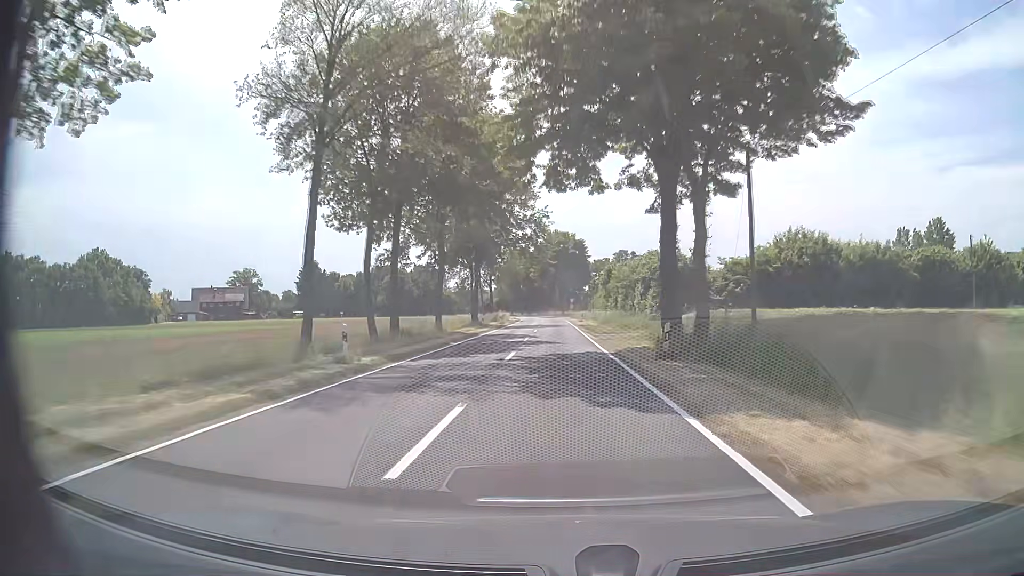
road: tertiary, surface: asphalt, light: Day
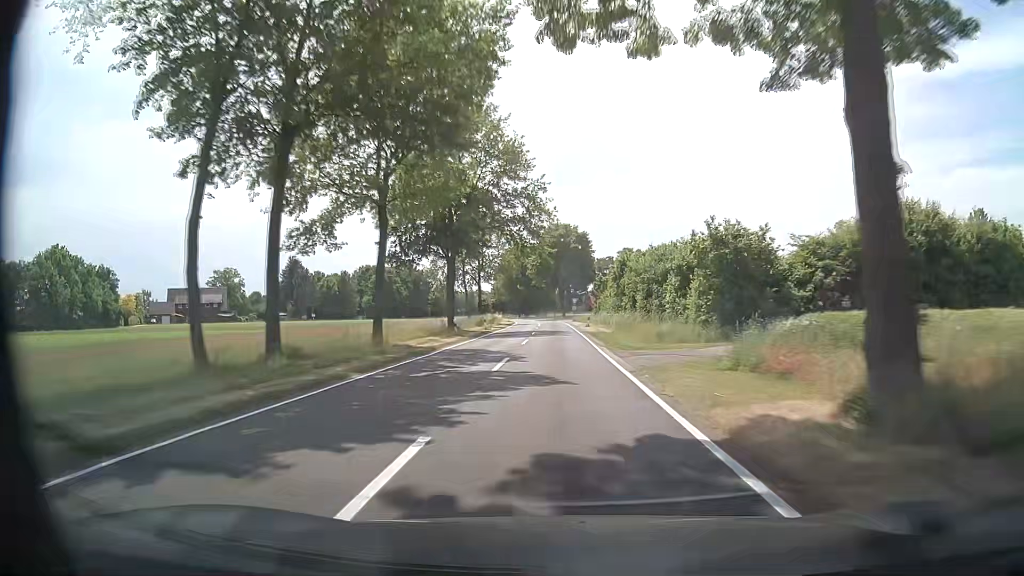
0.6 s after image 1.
(0.0, +14.4) m; 0°
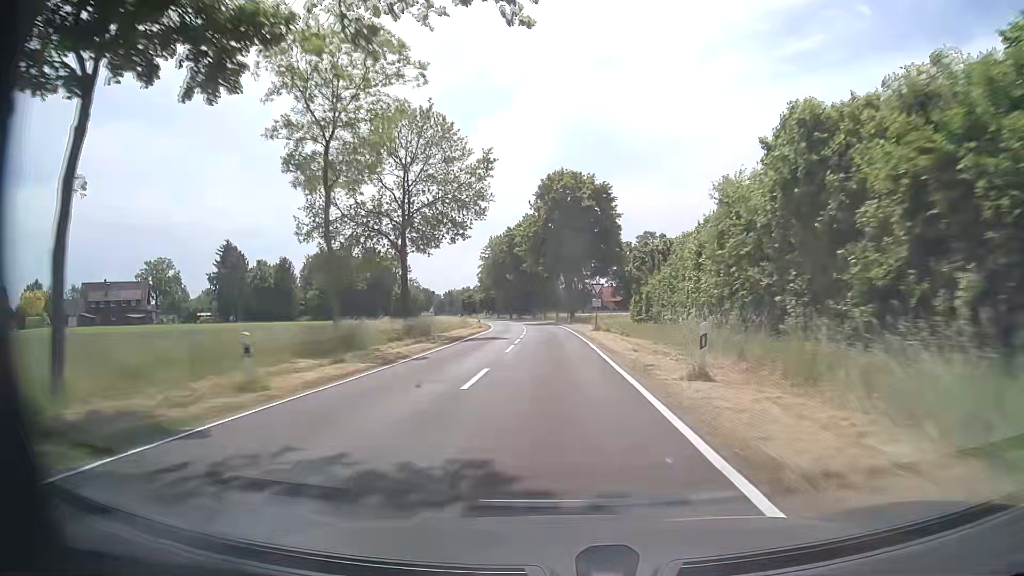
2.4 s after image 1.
(+0.3, +42.5) m; 0°
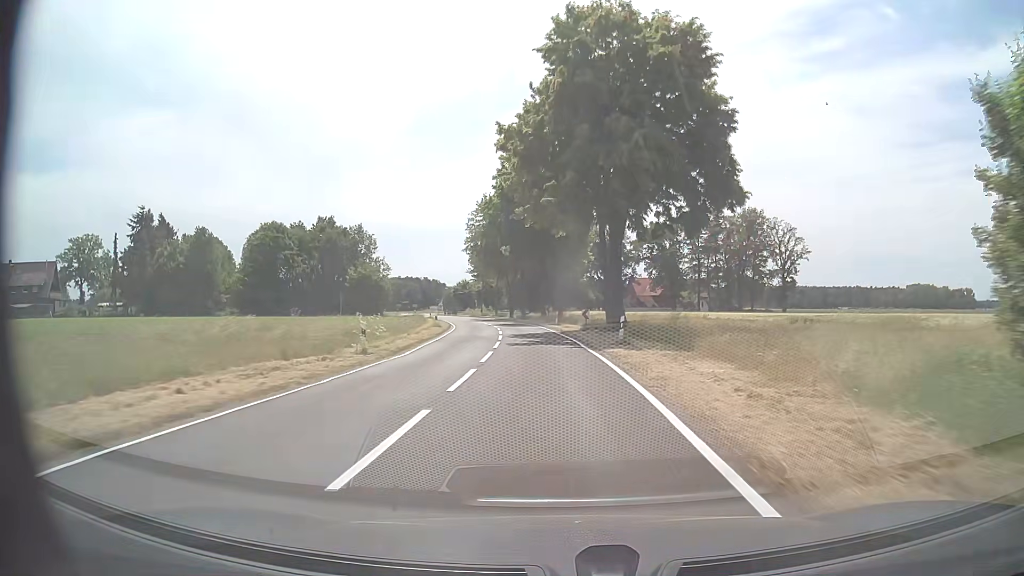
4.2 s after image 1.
(-0.4, +40.2) m; -1°
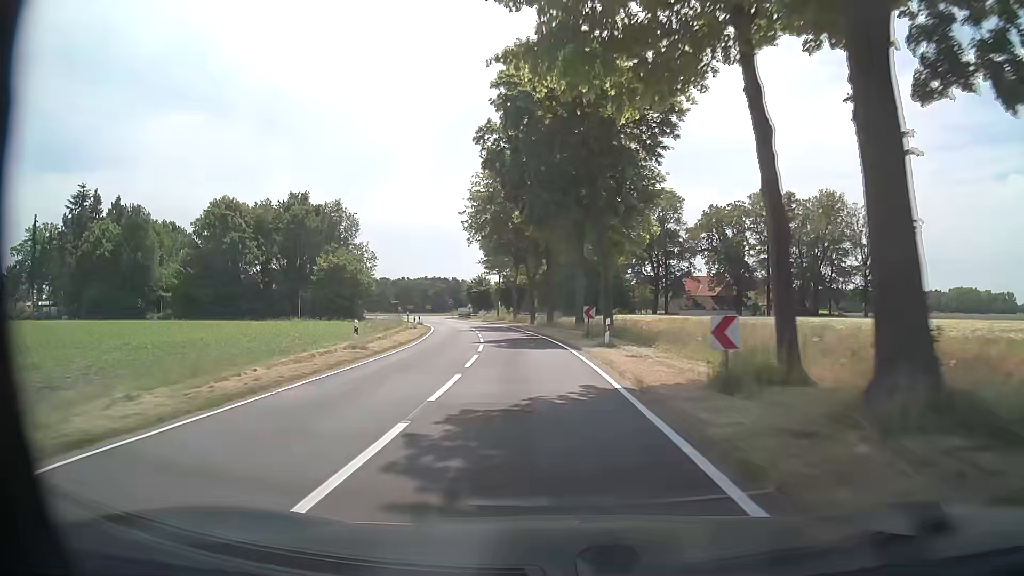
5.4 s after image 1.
(-0.7, +24.8) m; -4°
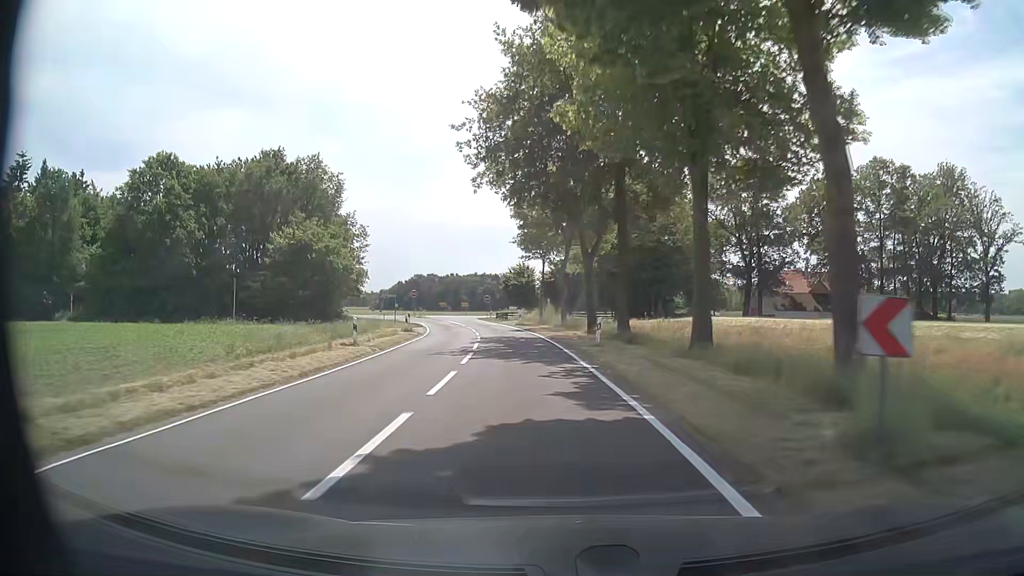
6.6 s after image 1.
(-0.8, +23.2) m; -4°
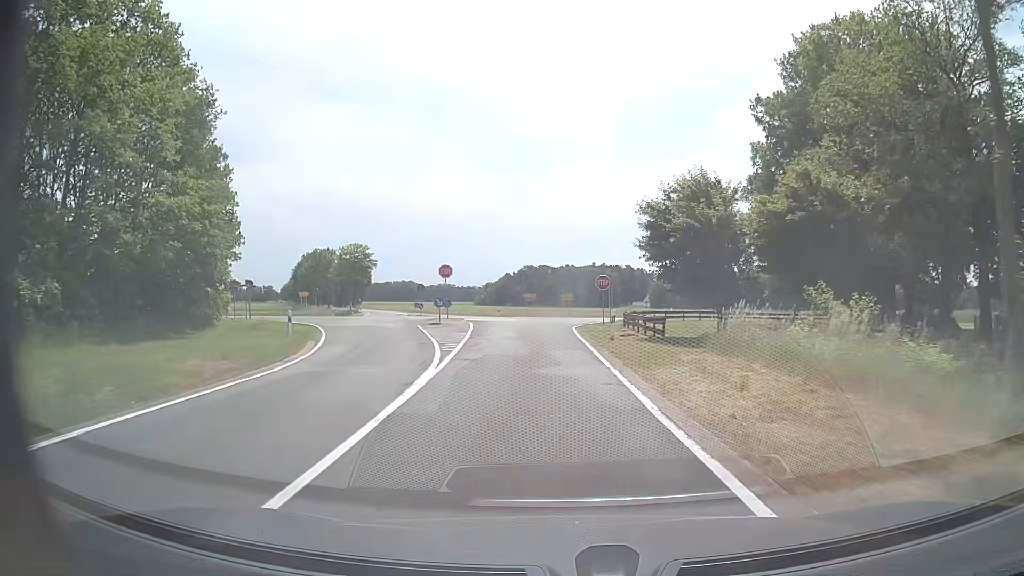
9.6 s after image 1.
(-4.9, +50.1) m; -10°
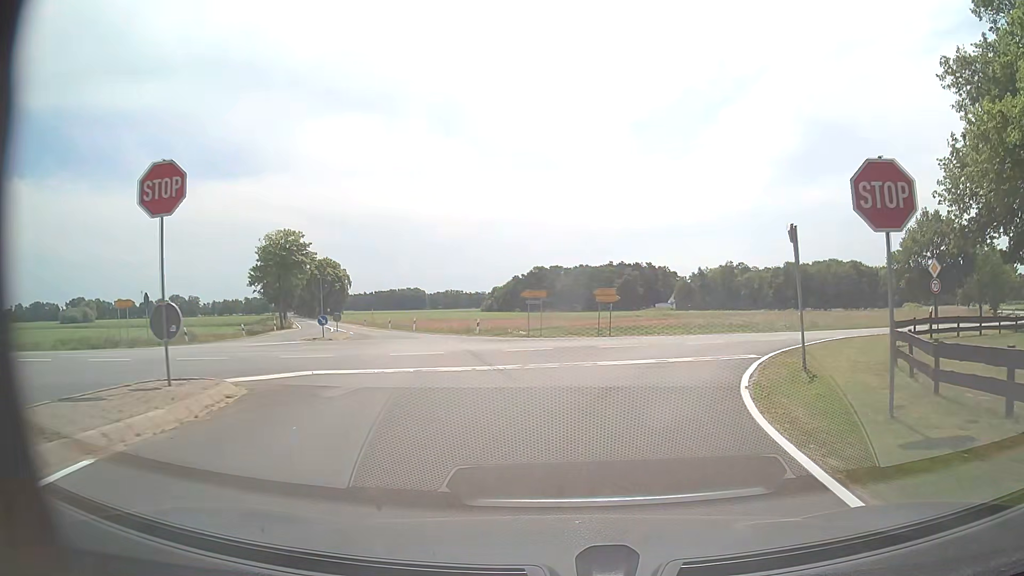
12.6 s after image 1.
(-1.0, +34.1) m; -1°
(+1, +10) (+3, +20) (+10, +27) (+18, +32) (+27, +37) (+36, +42) (+44, +48) (+51, +55) (+58, +62) (+65, +69) m
